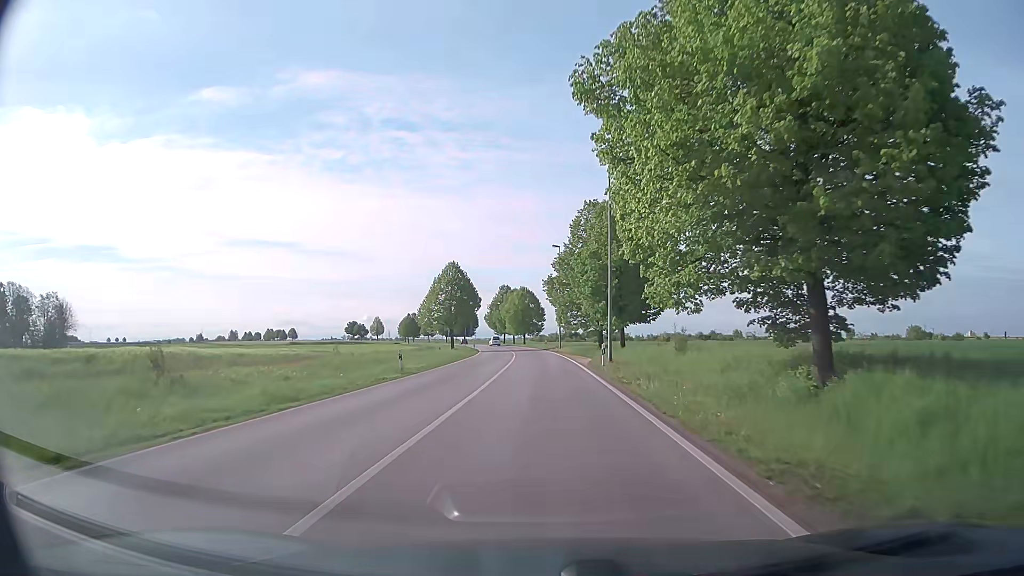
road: secondary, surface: asphalt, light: Day
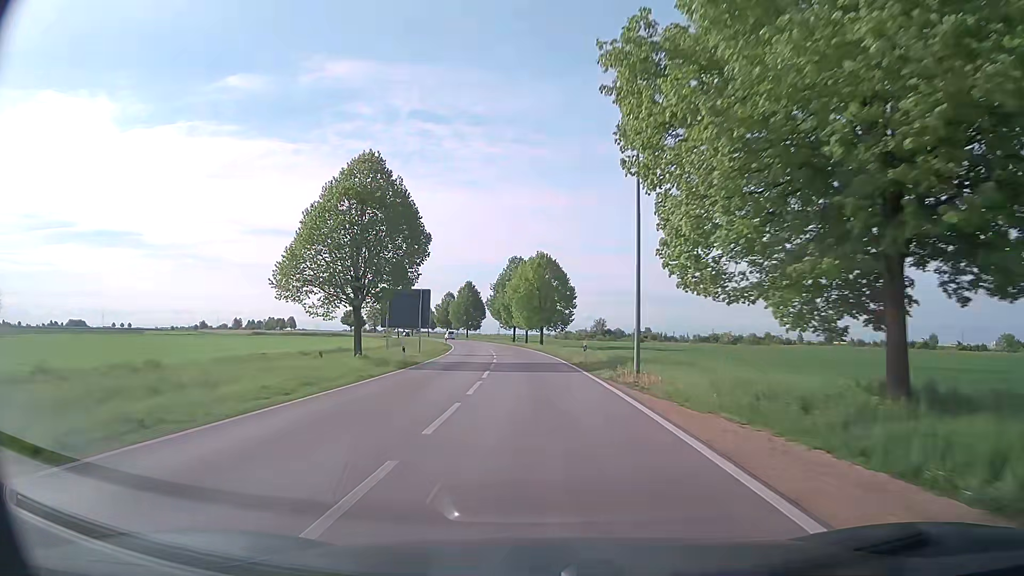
(-0.4, +47.6) m; -2°
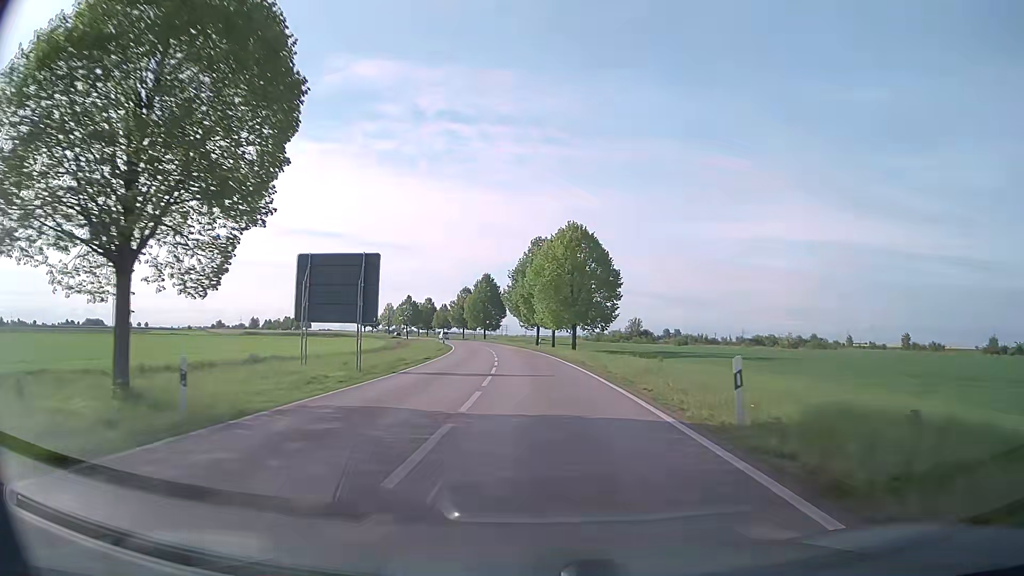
(-0.4, +21.6) m; -2°
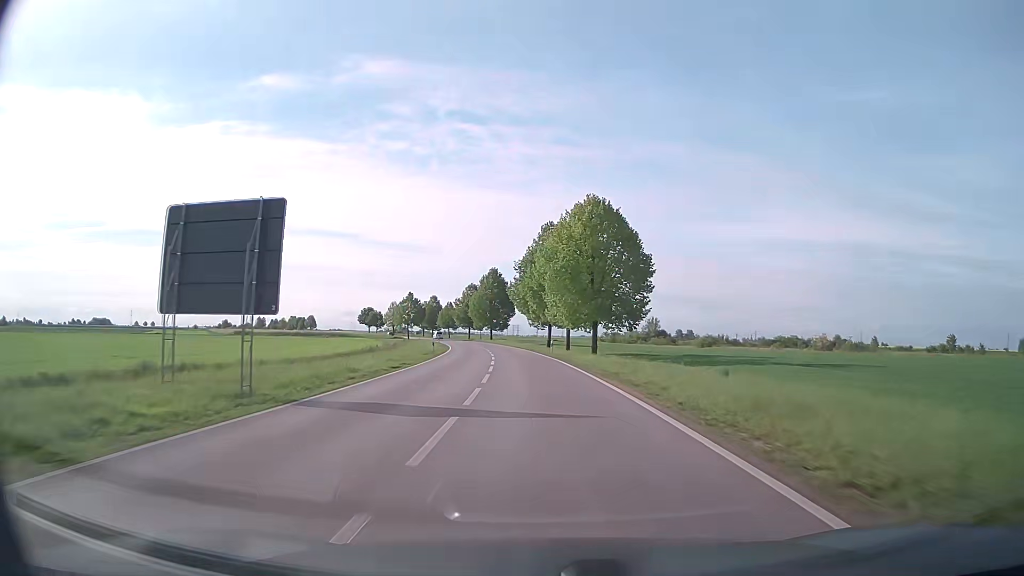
(-0.1, +11.3) m; -1°
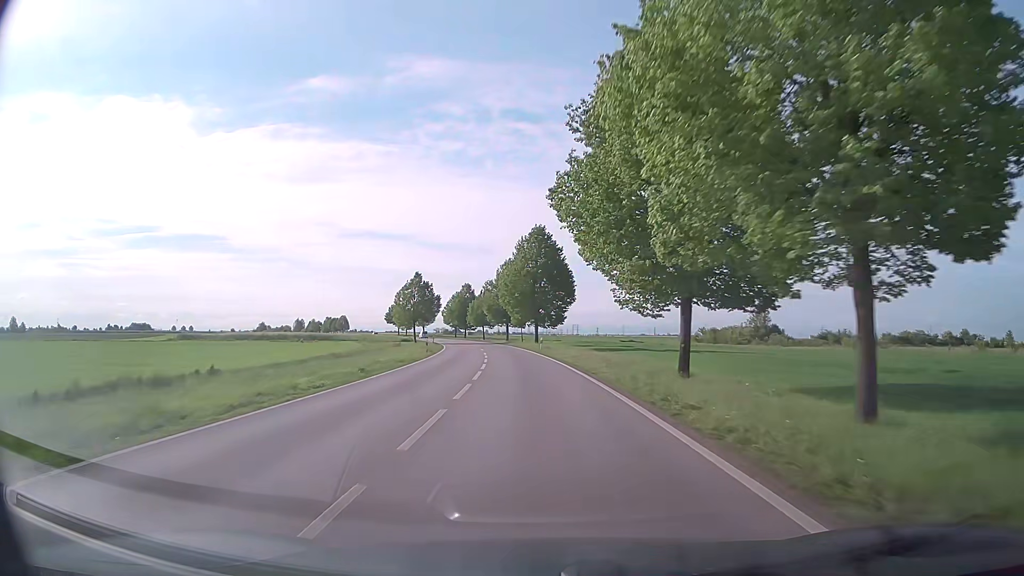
(-1.9, +47.9) m; -5°
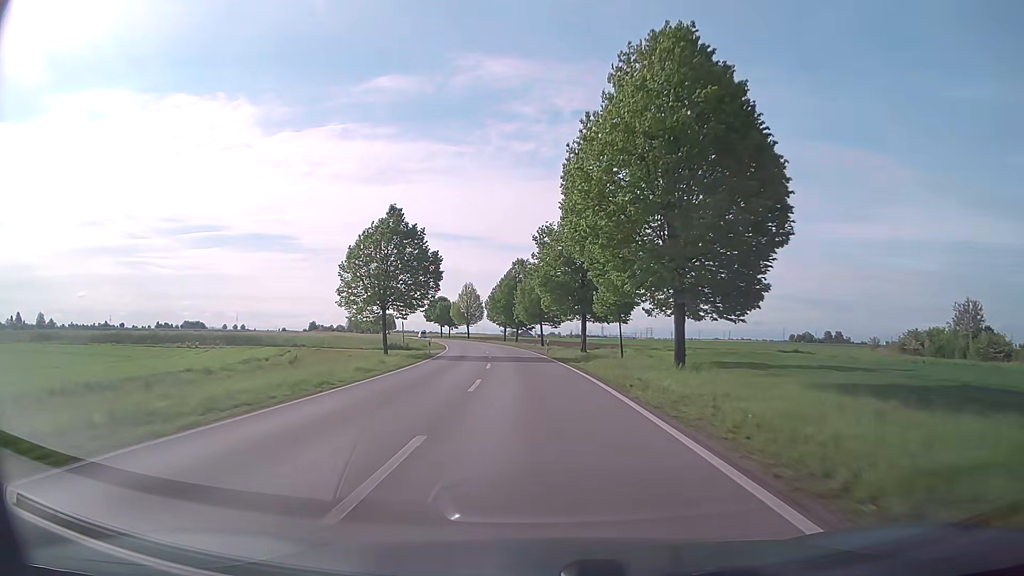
(-2.7, +51.2) m; -6°
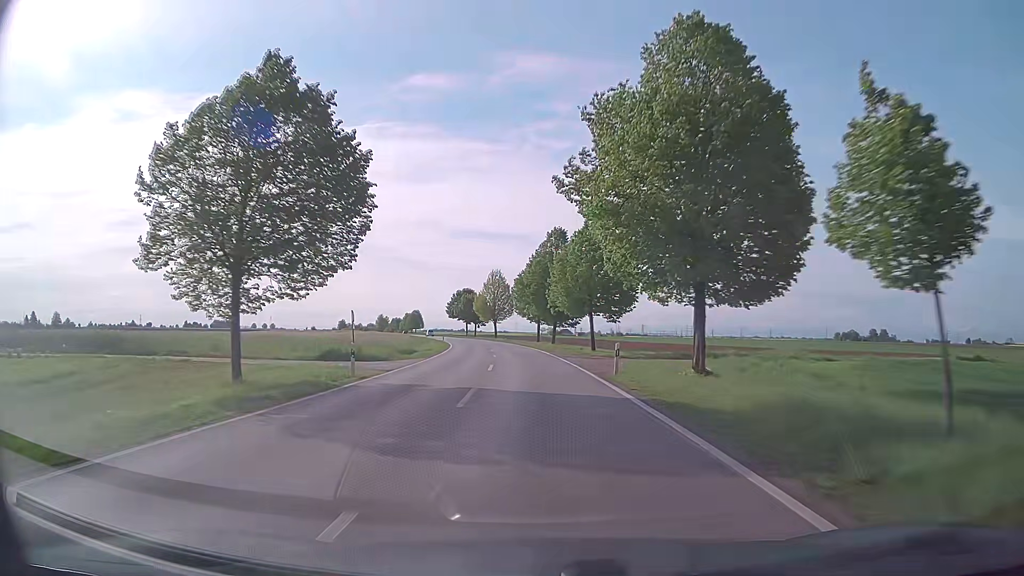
(-0.7, +26.6) m; -4°
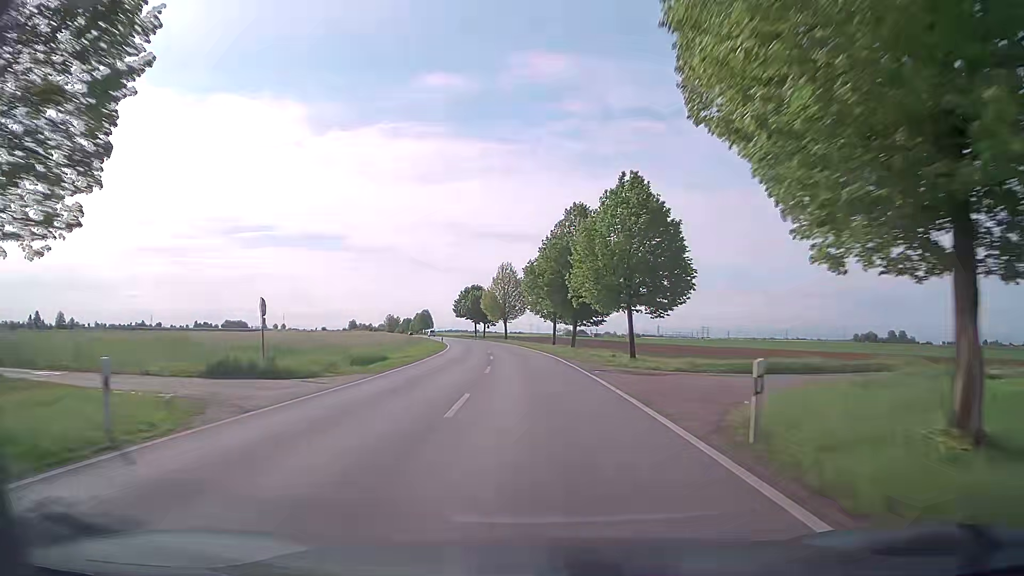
(-0.1, +13.5) m; -1°
(0, +10) (0, +20) (-1, +30) (-2, +40) (-3, +50) (-4, +60) (-5, +70) (-6, +80) (-8, +90) (-10, +99) m
